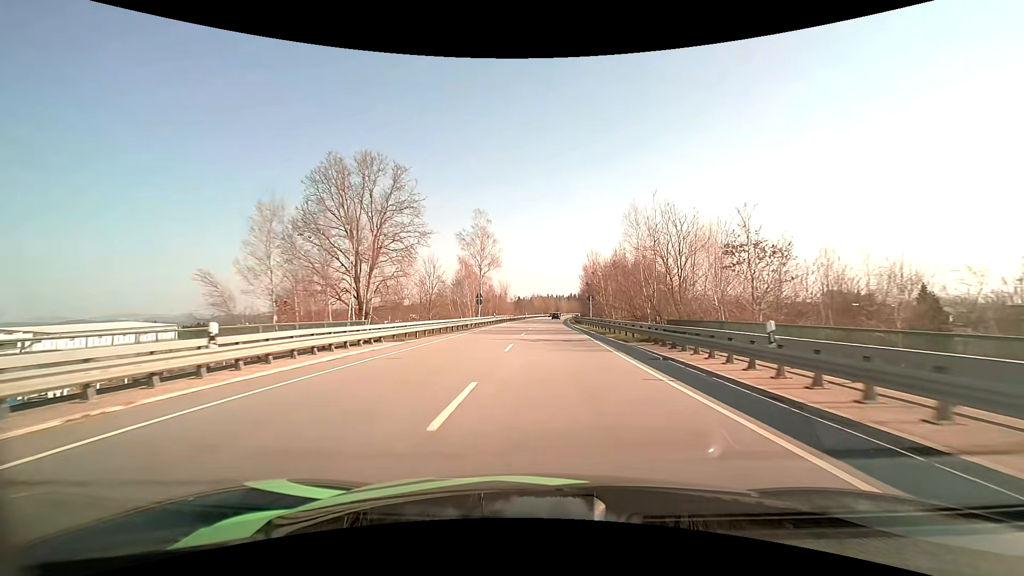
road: primary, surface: asphalt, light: Day
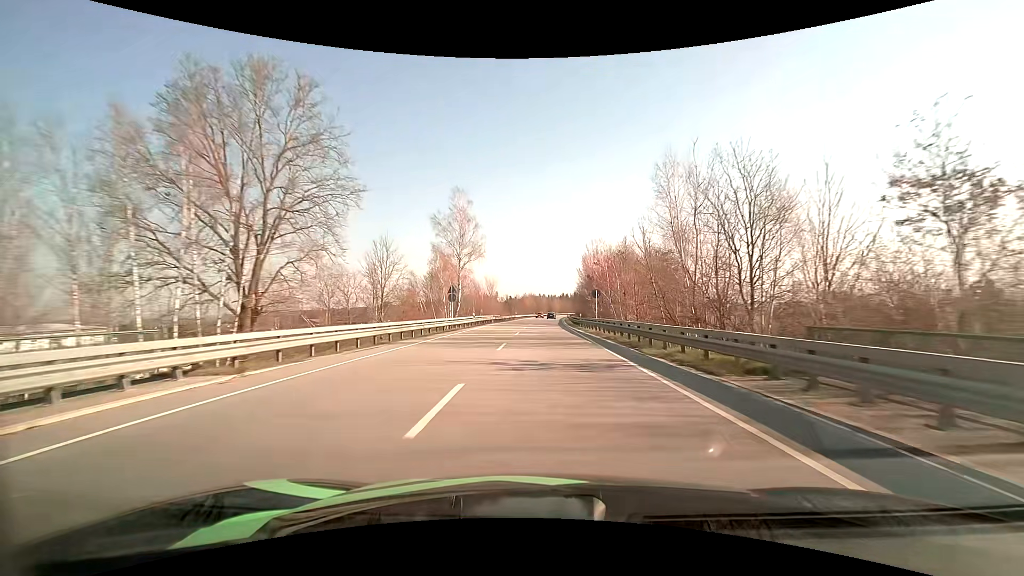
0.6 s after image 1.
(+0.1, +12.5) m; +1°
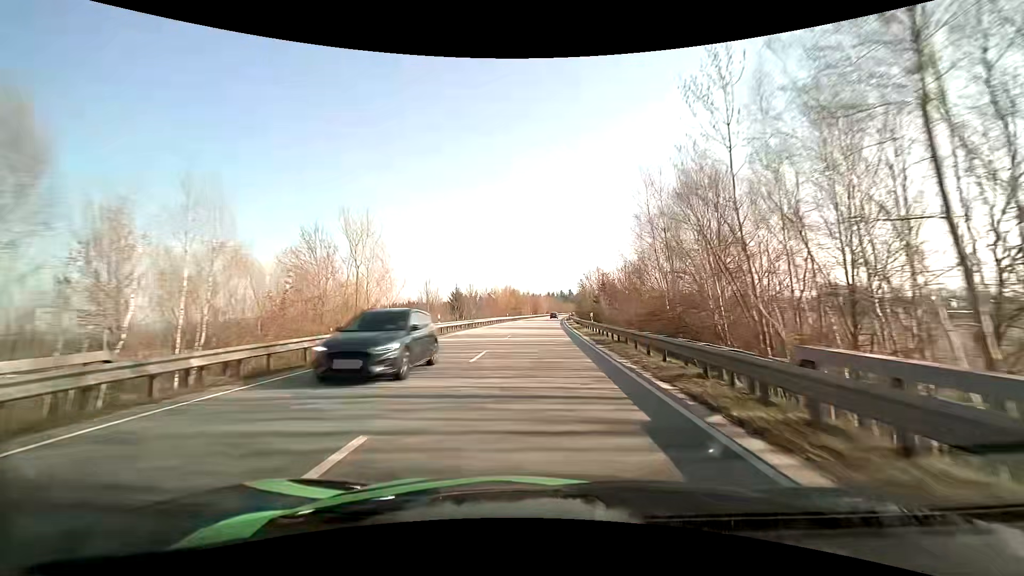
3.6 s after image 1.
(+1.3, +64.1) m; +2°
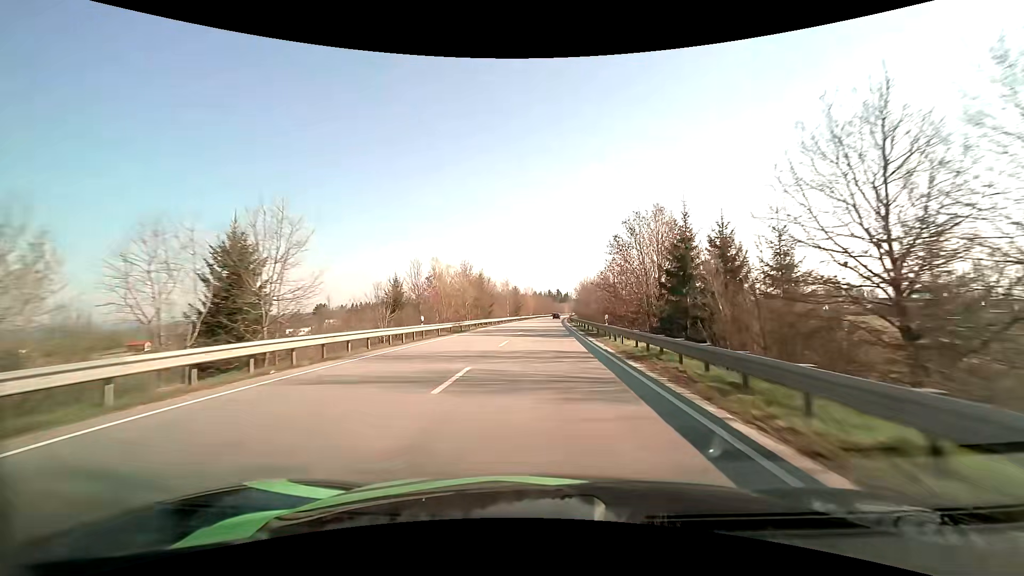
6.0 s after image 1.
(+0.7, +53.2) m; +1°
(0, +10) (0, +20) (0, +30) (+1, +40) (+1, +50) (+1, +60) (+1, +70) (+2, +80) (+2, +90) (+3, +100) m
